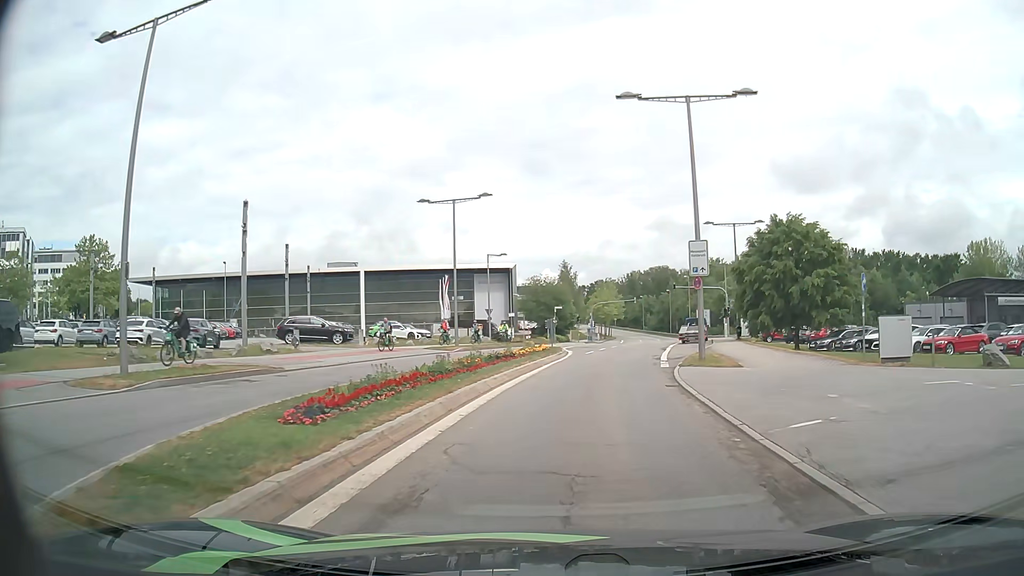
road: secondary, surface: asphalt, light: Day
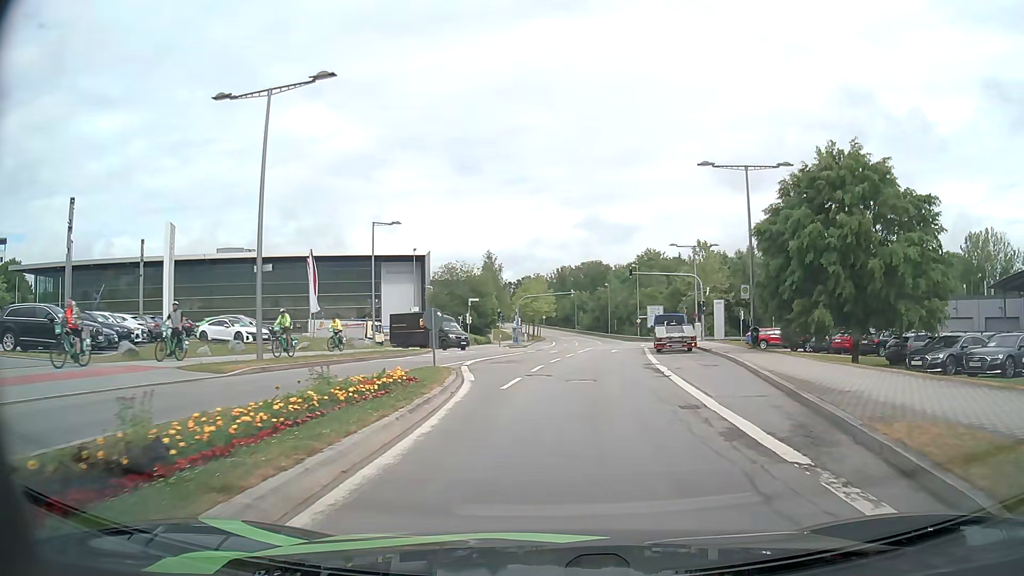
(+1.1, +20.1) m; +6°
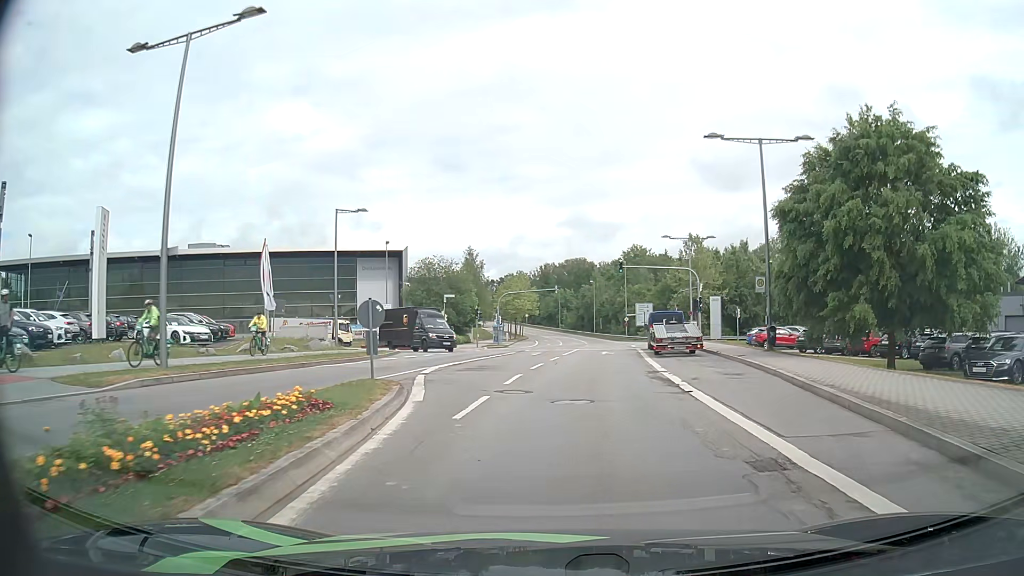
(+0.1, +5.0) m; +2°
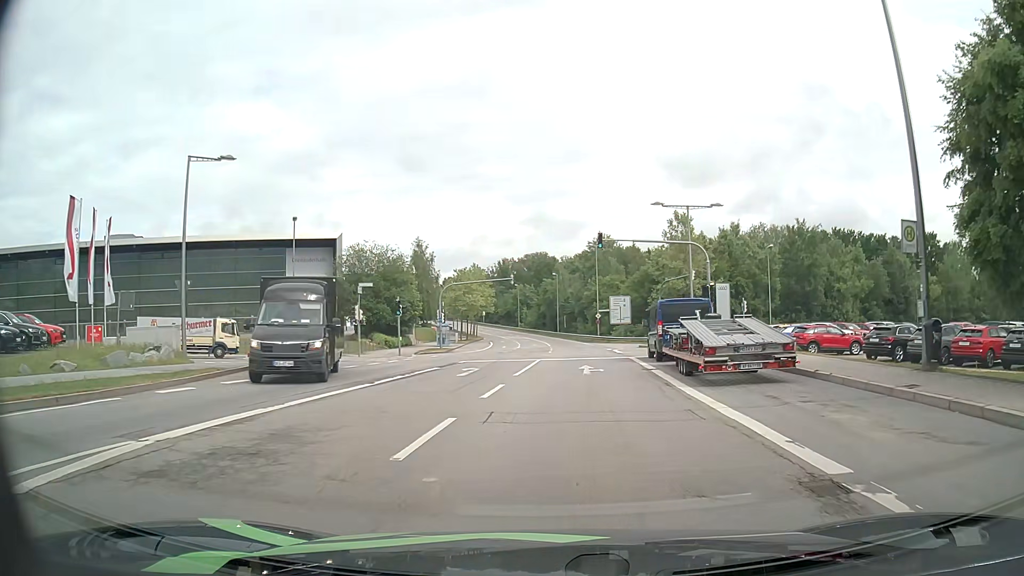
(+0.5, +15.1) m; +3°
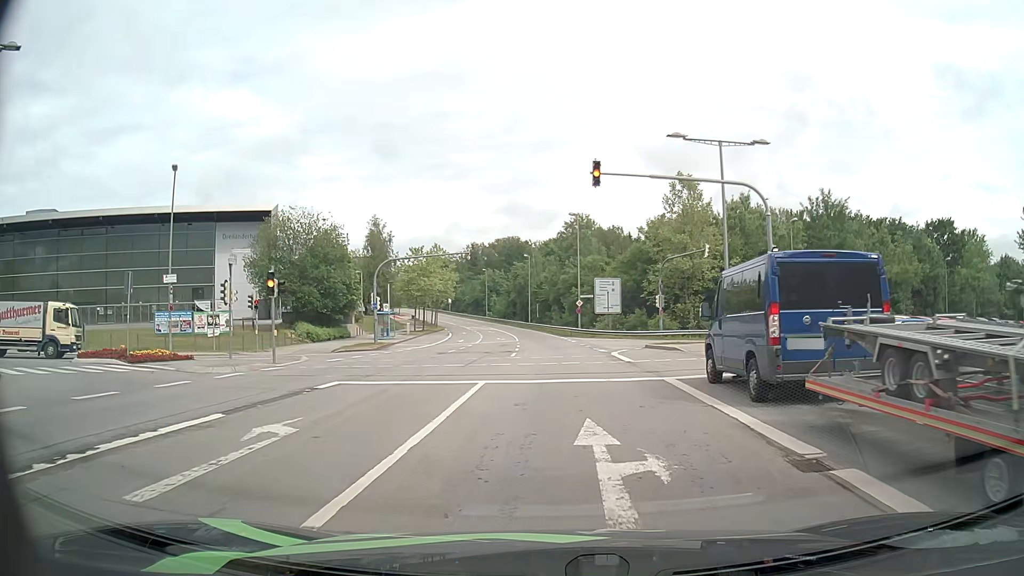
(+0.3, +14.4) m; +3°
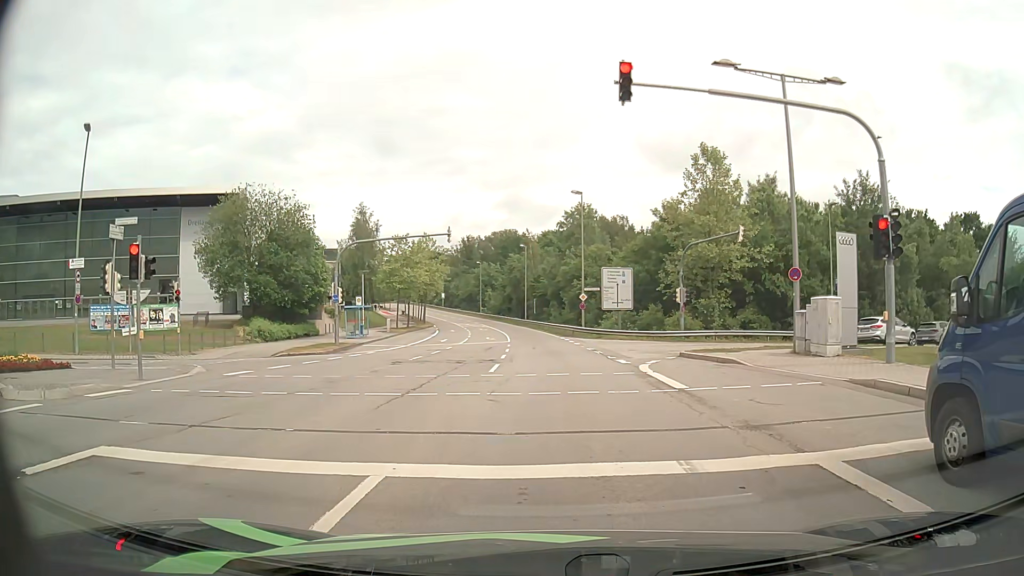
(0.0, +8.1) m; -1°
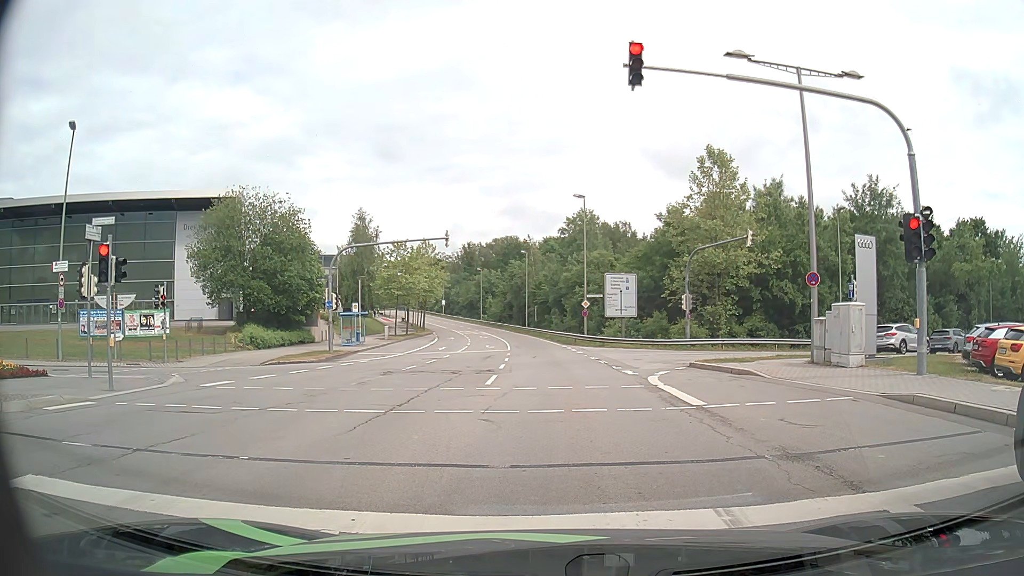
(0.0, +1.3) m; 0°
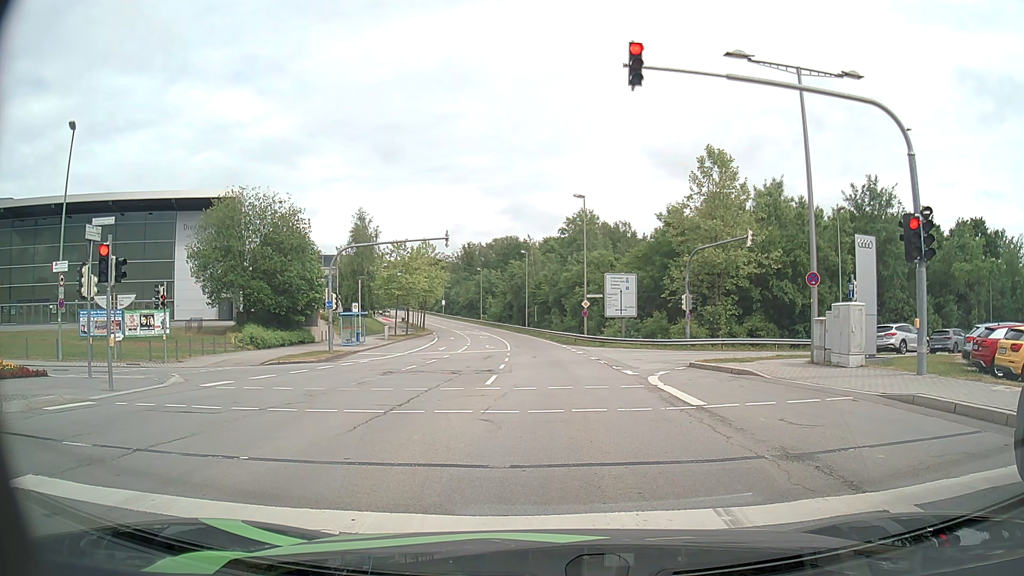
(0.0, 0.0) m; 0°
(0, +10) (0, +20) (0, +30) (0, +40) (-1, +50) (-1, +60) (-2, +70) (-3, +80) (-5, +90) (-7, +99) m
